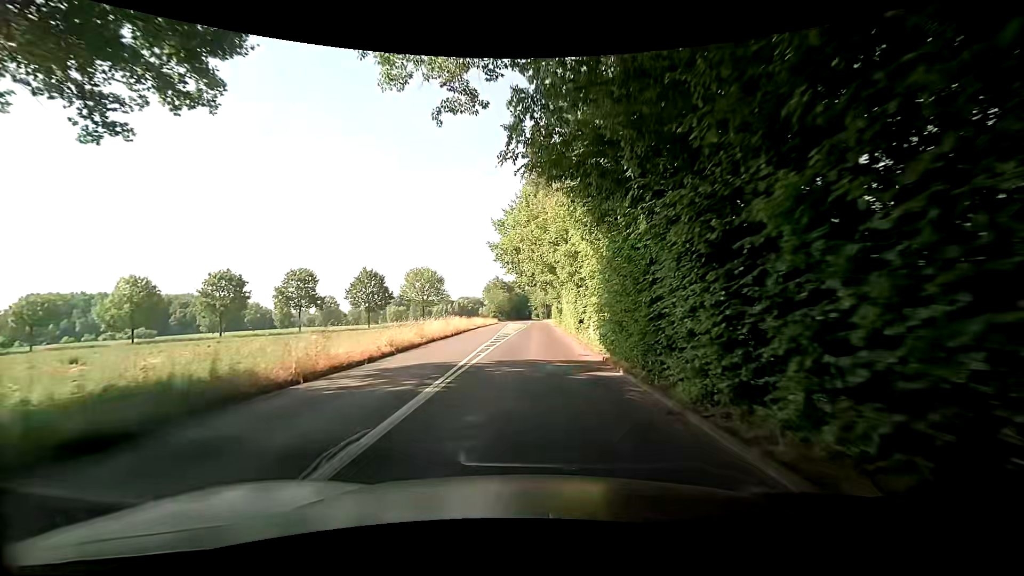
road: tertiary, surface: asphalt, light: Day
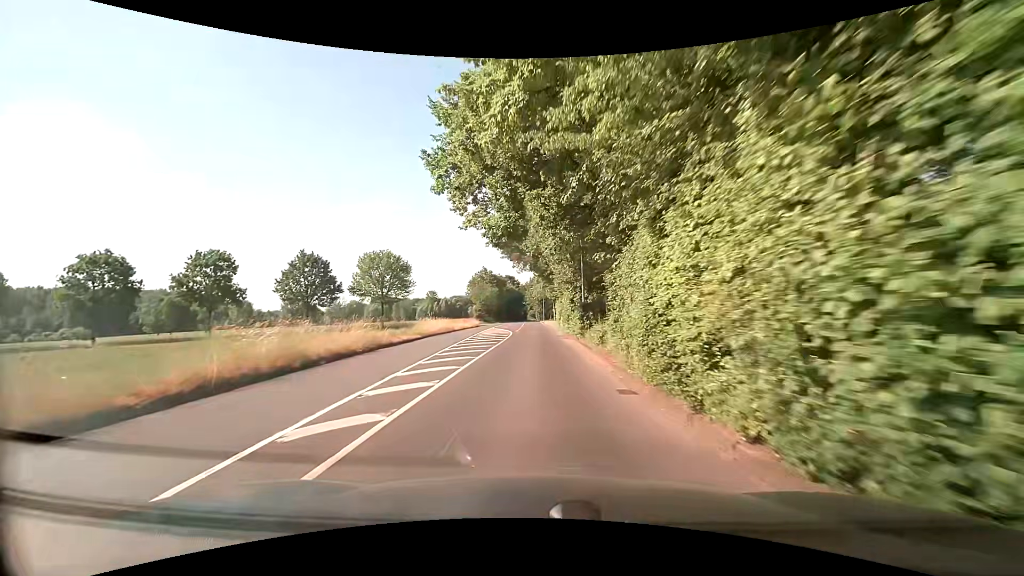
(+0.1, +29.7) m; 0°
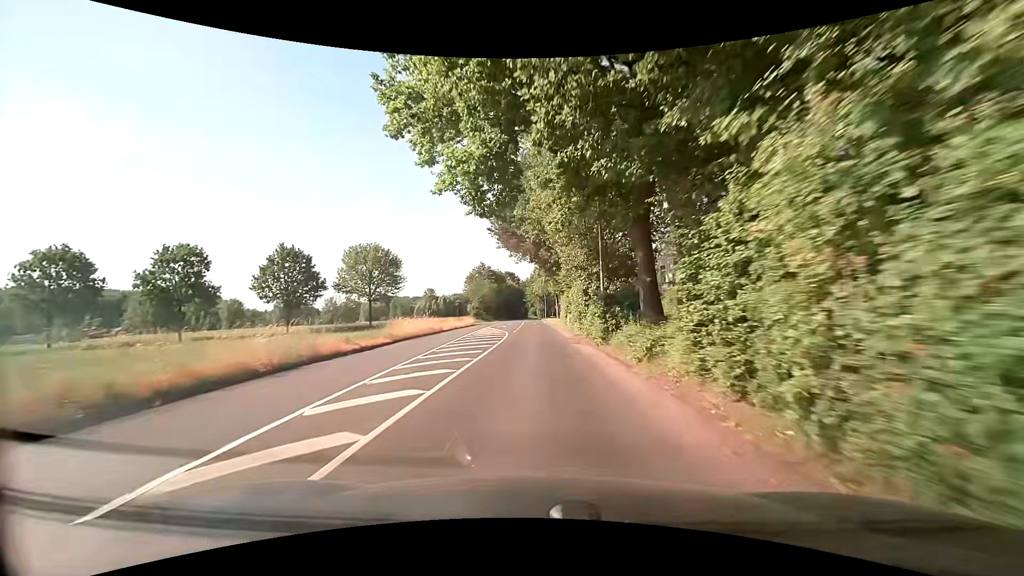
(0.0, +7.4) m; 0°
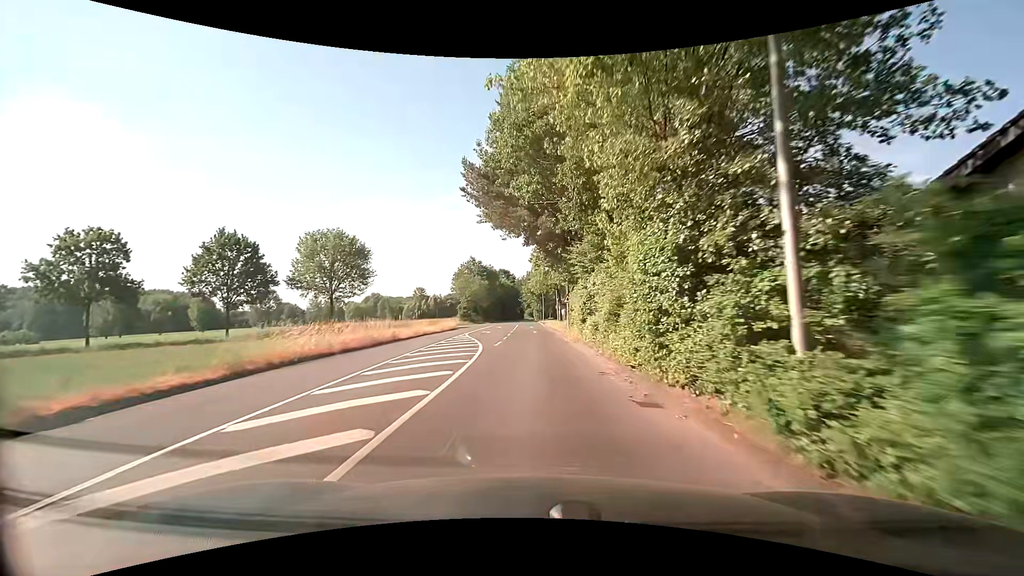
(-0.1, +14.8) m; -1°
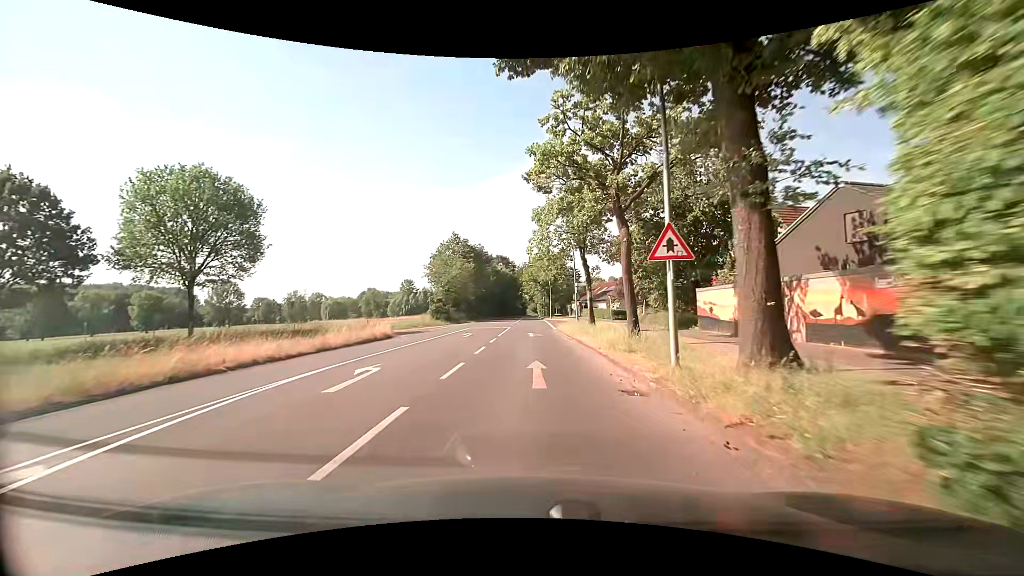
(+0.4, +29.4) m; -1°
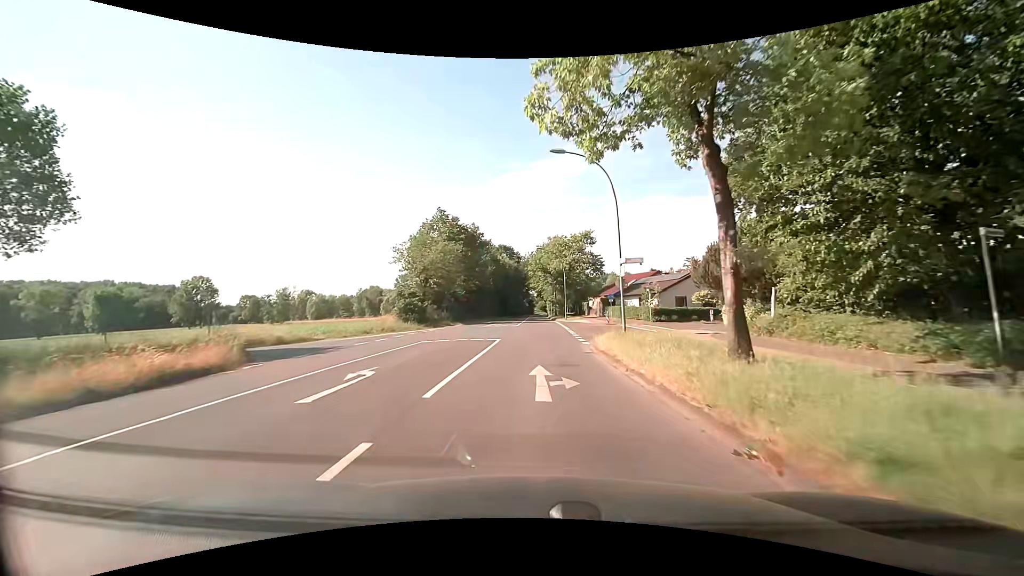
(+0.3, +19.6) m; 0°
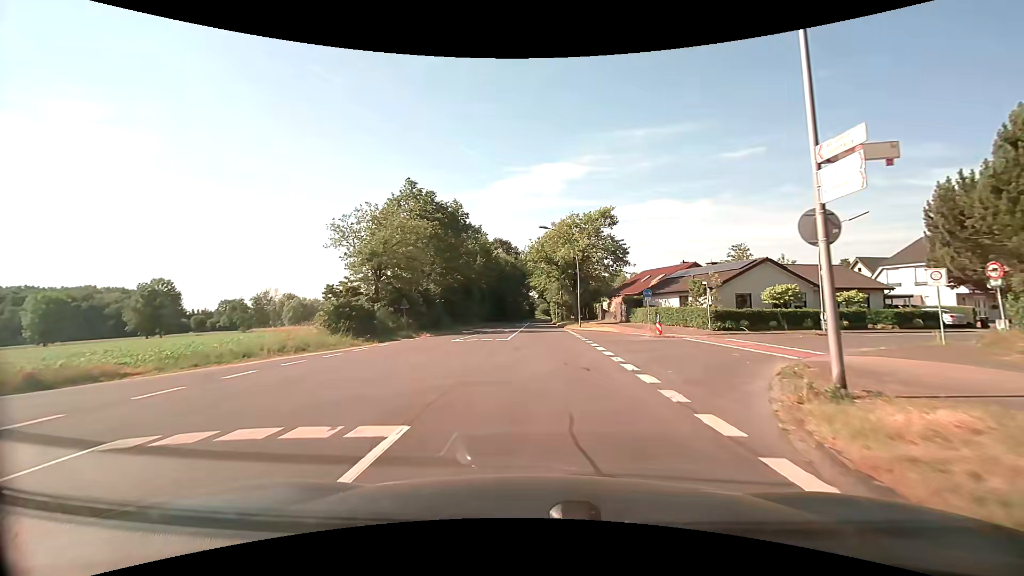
(0.0, +16.8) m; 0°
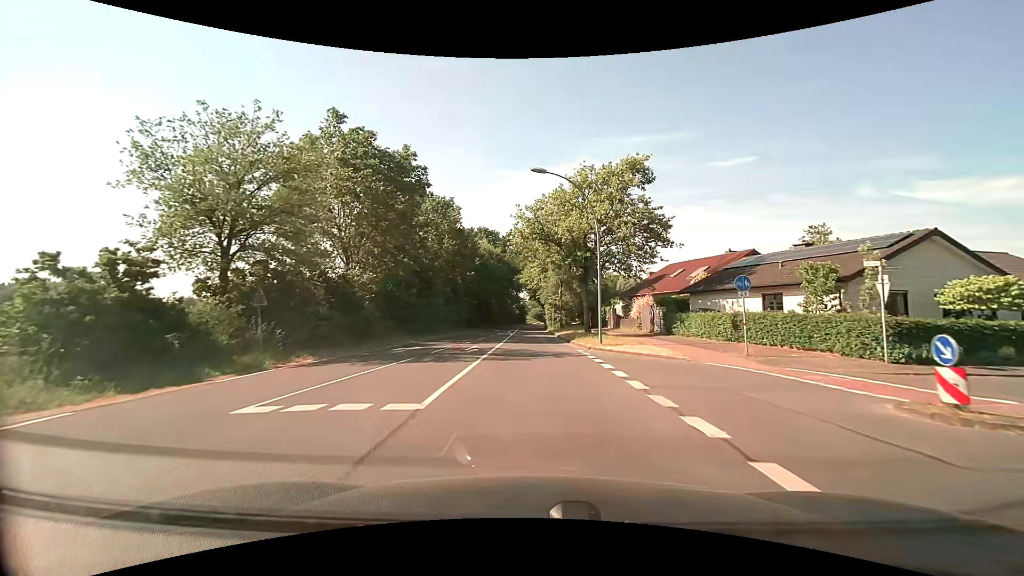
(+0.2, +18.2) m; +1°
(0, +10) (0, +20) (0, +30) (0, +40) (-1, +50) (-1, +60) (0, +70) (0, +80) (0, +90) (+1, +100) m
